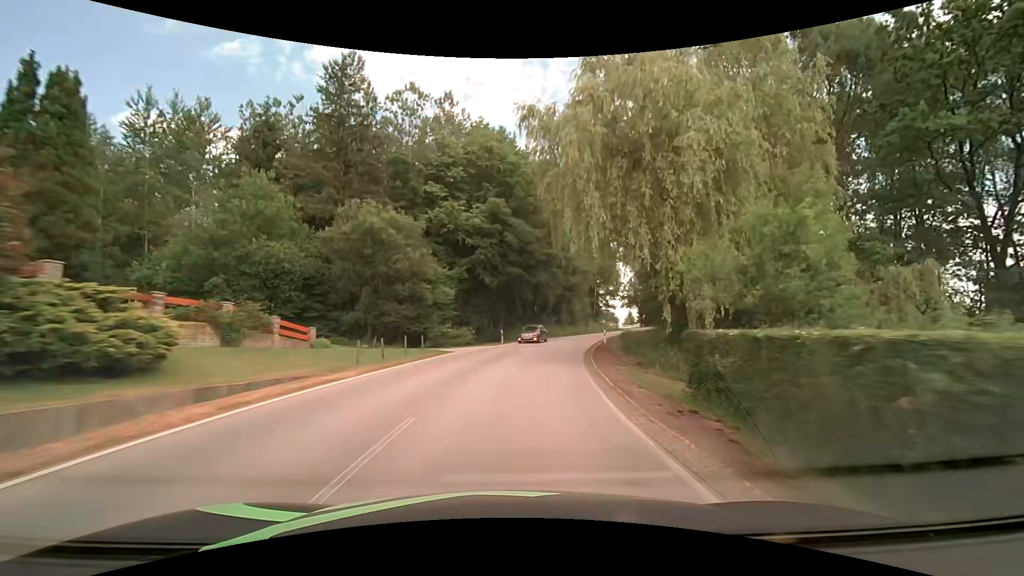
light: Day
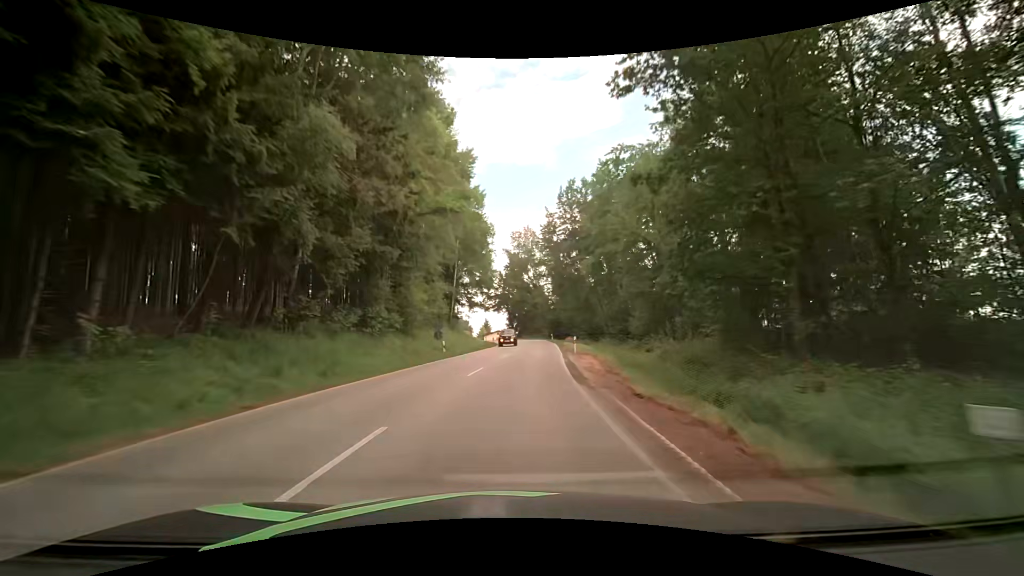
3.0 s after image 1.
(+7.2, +47.7) m; +17°
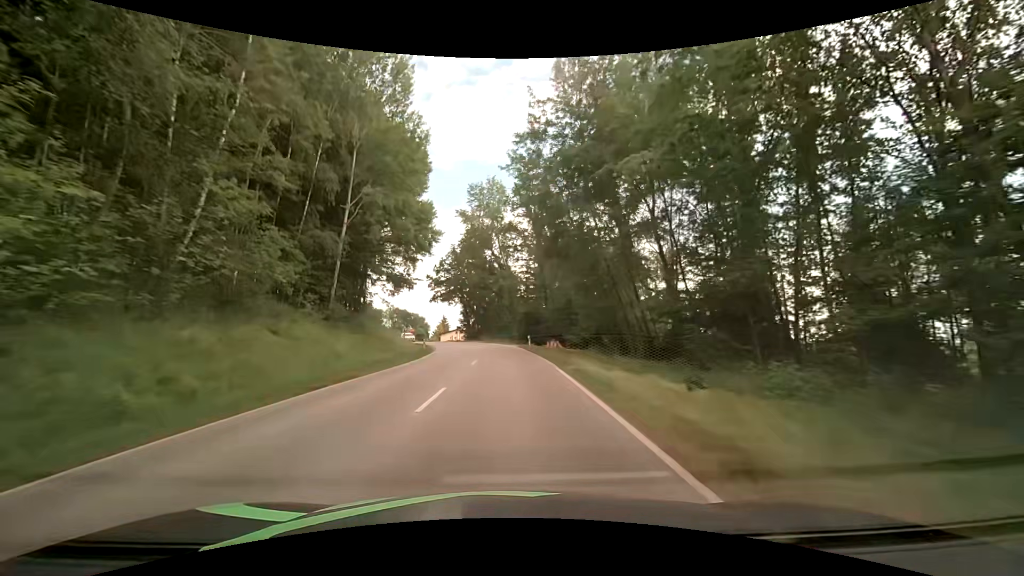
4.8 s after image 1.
(+1.4, +31.3) m; +3°
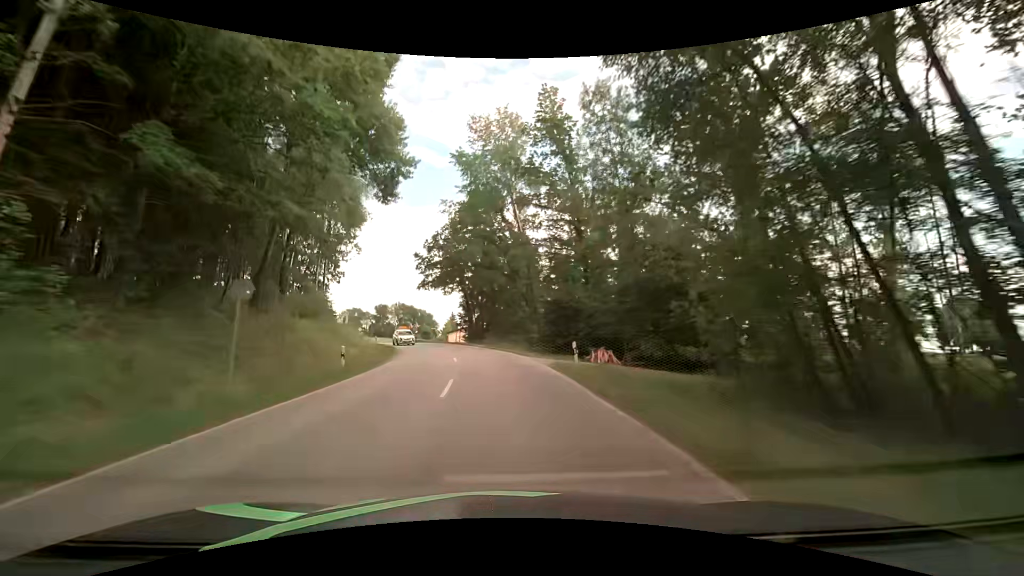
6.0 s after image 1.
(+0.1, +22.3) m; -1°
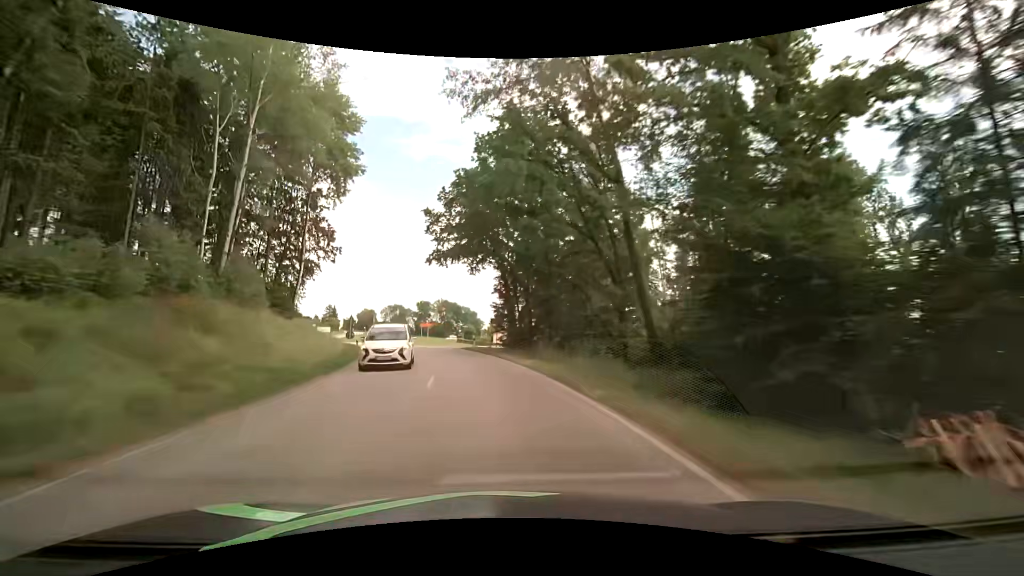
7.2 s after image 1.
(-0.8, +22.9) m; -5°
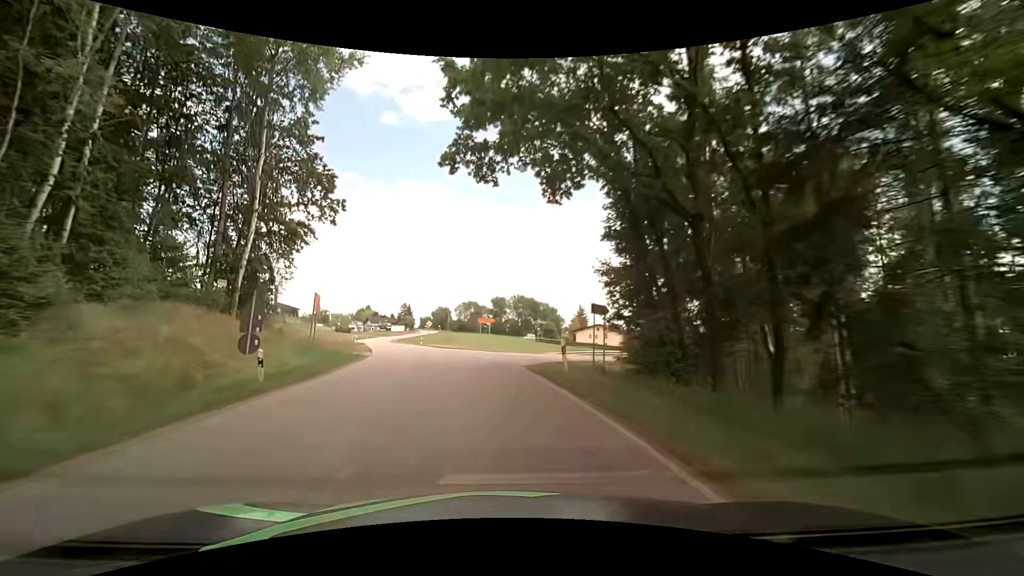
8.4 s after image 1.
(-1.7, +22.5) m; -9°
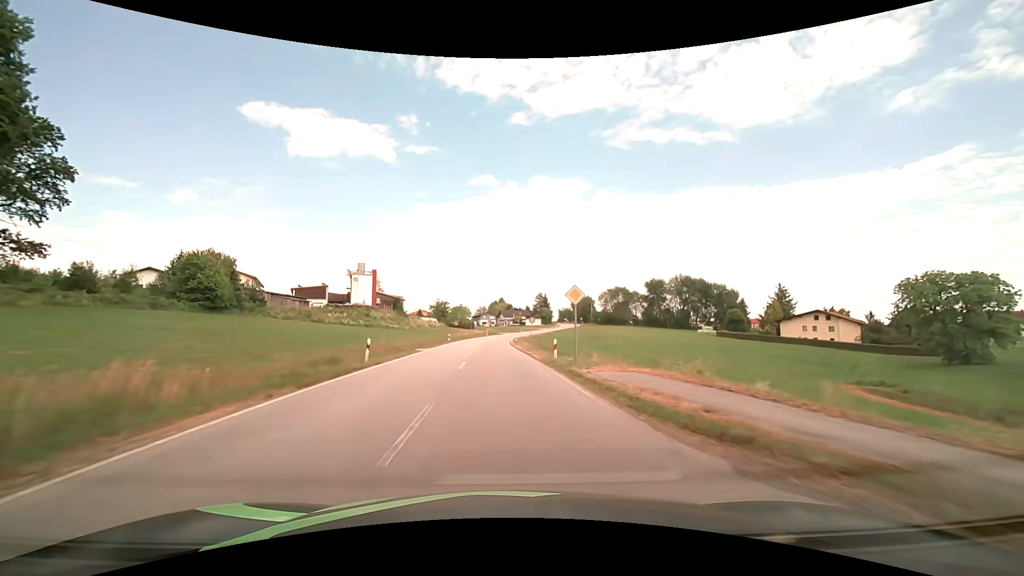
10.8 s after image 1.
(-6.7, +43.7) m; -16°
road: secondary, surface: asphalt
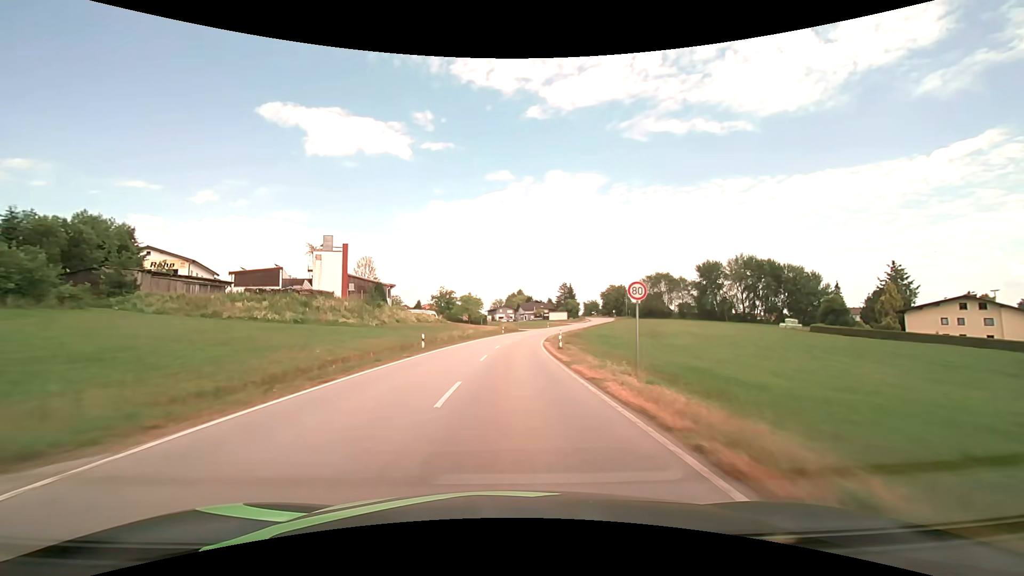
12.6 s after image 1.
(-1.2, +33.0) m; -2°
(0, +10) (0, +20) (0, +30) (+1, +40) (+2, +50) (+3, +60) (+4, +70) (+6, +80) (+8, +89) (+11, +99) m
